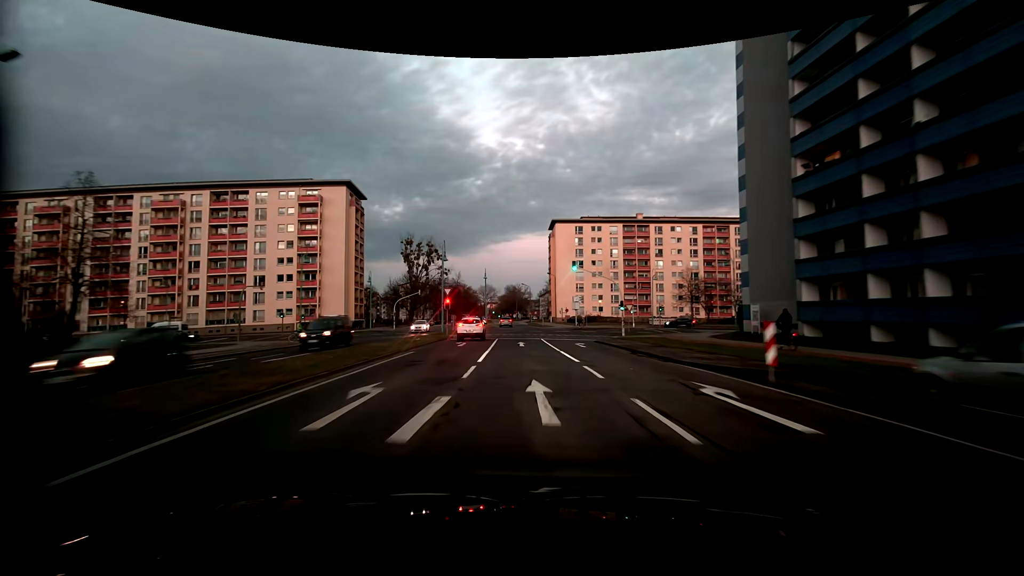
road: tertiary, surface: asphalt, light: Dusk
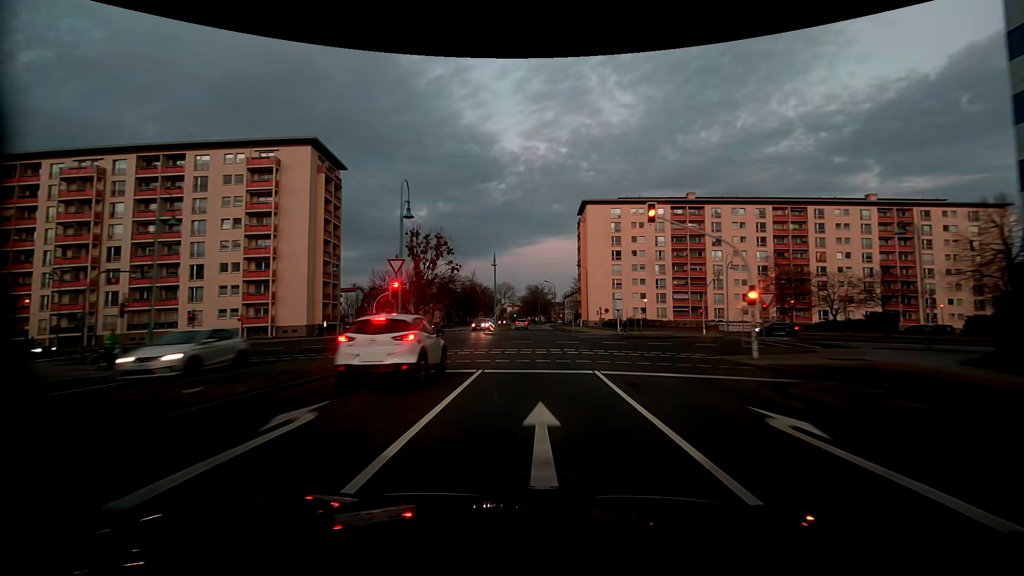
(-0.6, +22.8) m; -2°
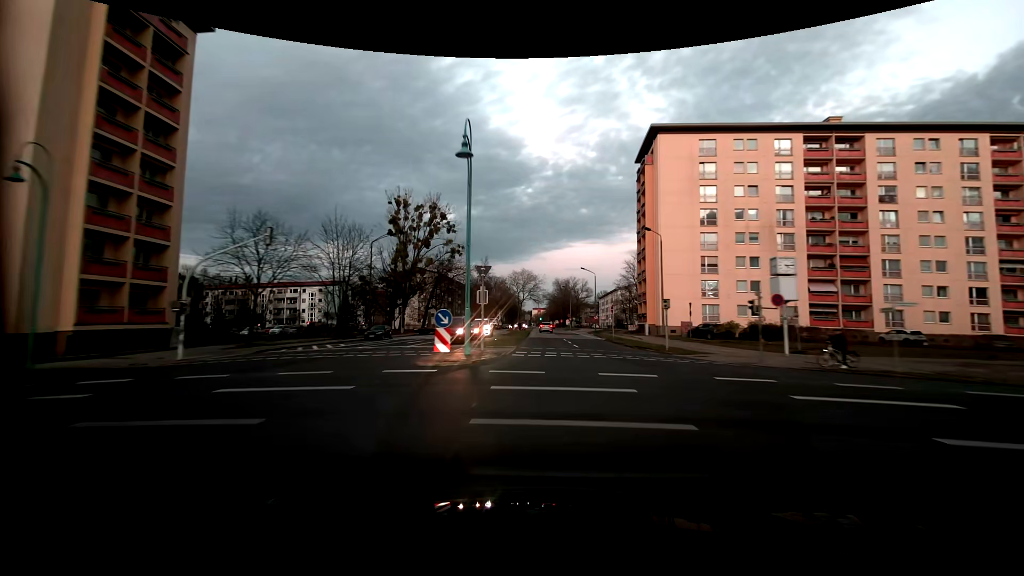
(-1.0, +39.4) m; -3°
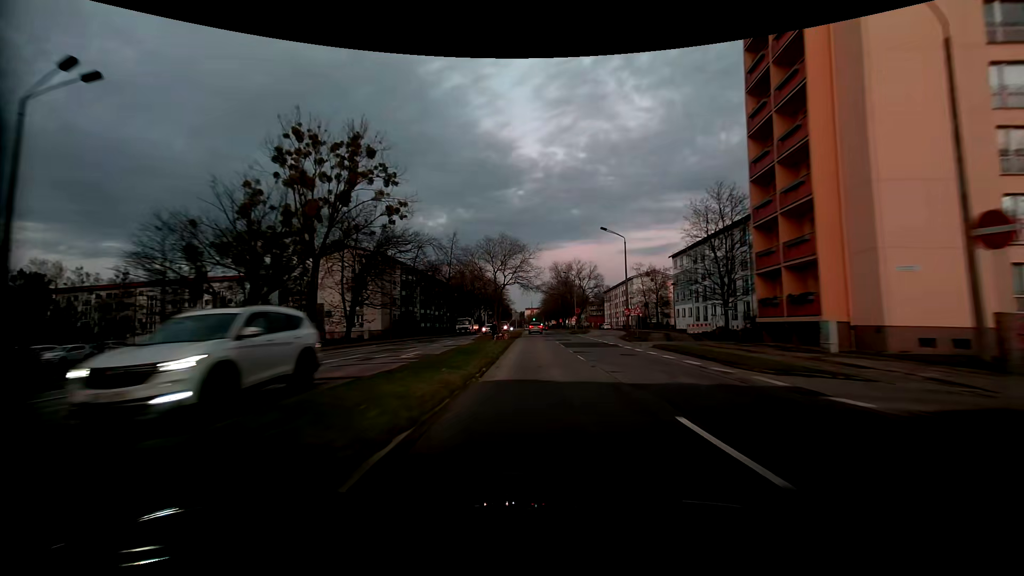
(+0.1, +38.7) m; +1°
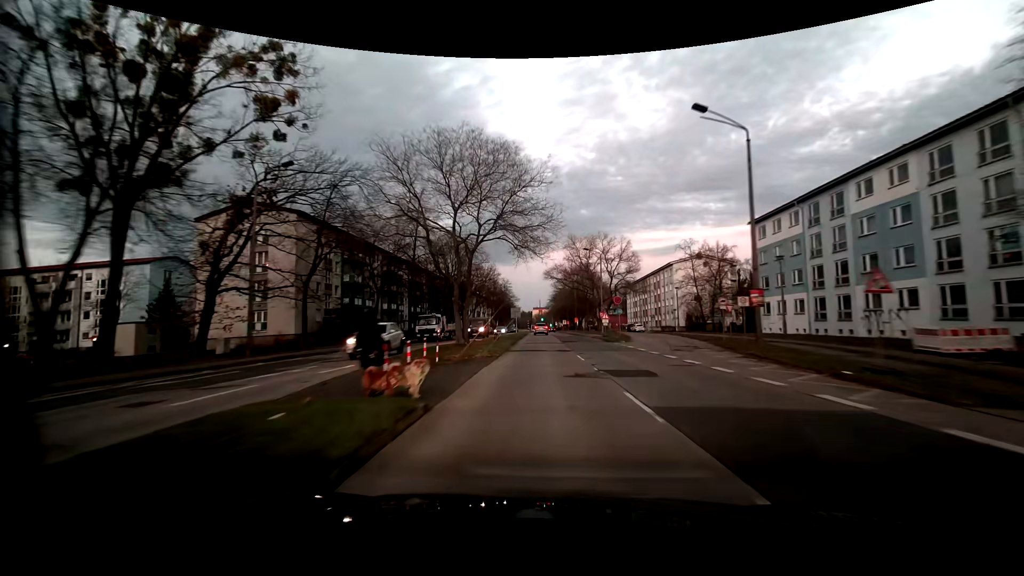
(-0.2, +30.6) m; -1°
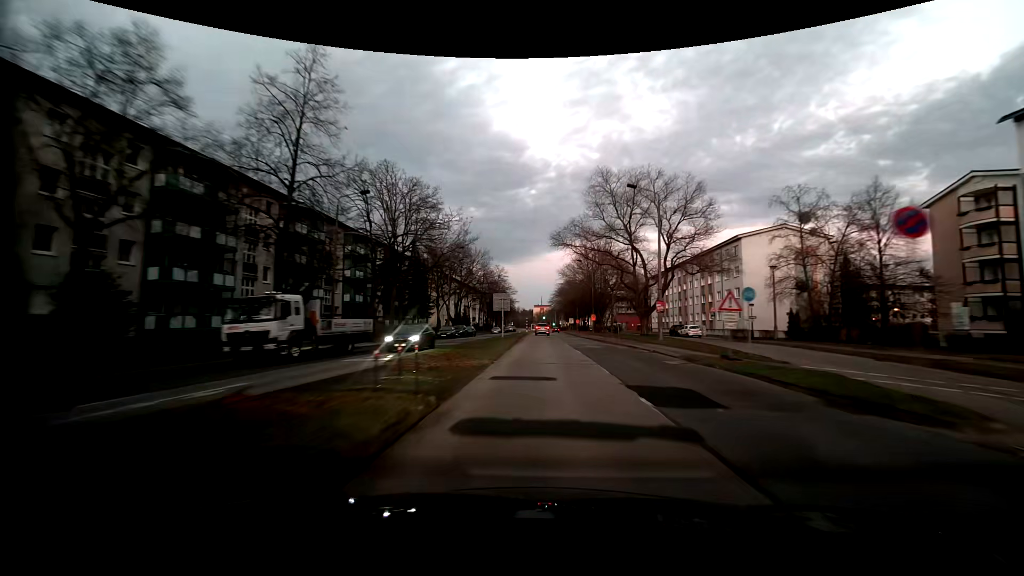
(0.0, +31.1) m; 0°
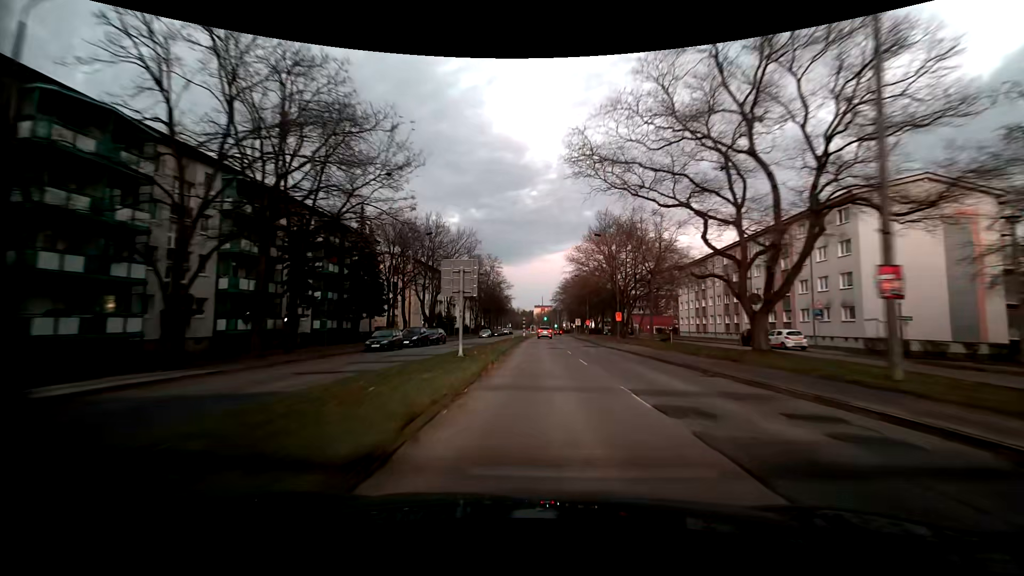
(0.0, +23.3) m; 0°
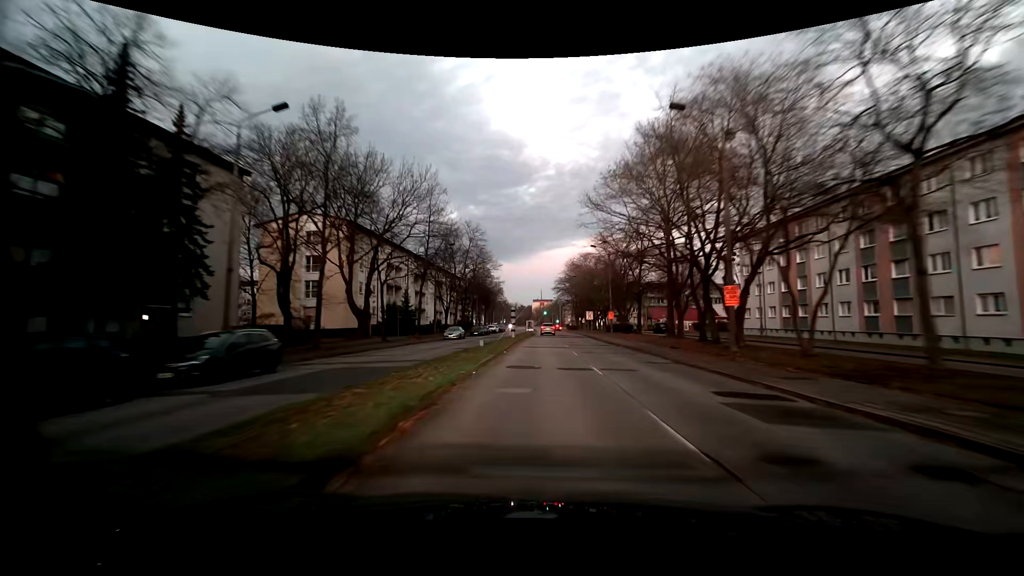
(0.0, +31.1) m; 0°
